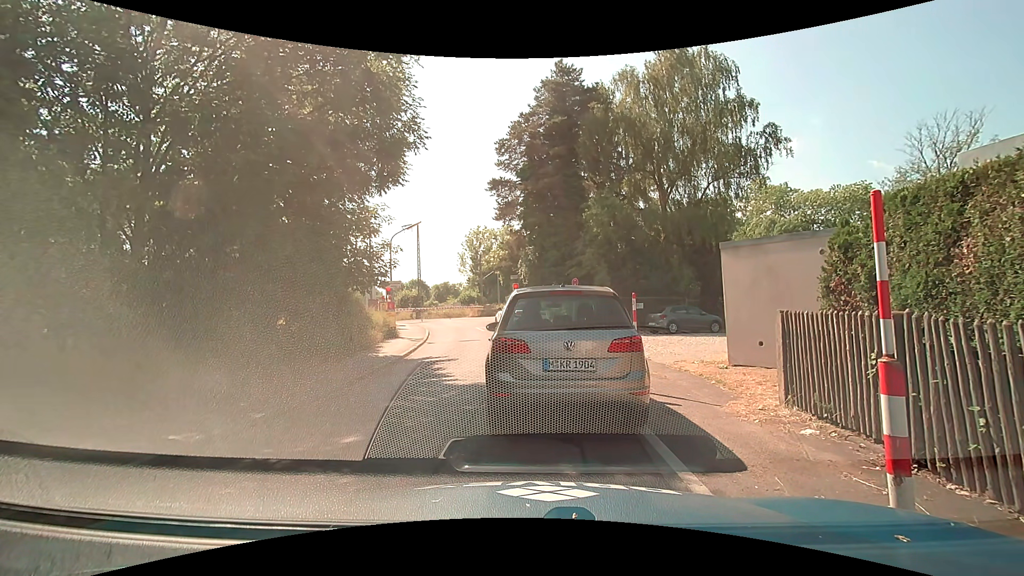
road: residential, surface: asphalt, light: Day
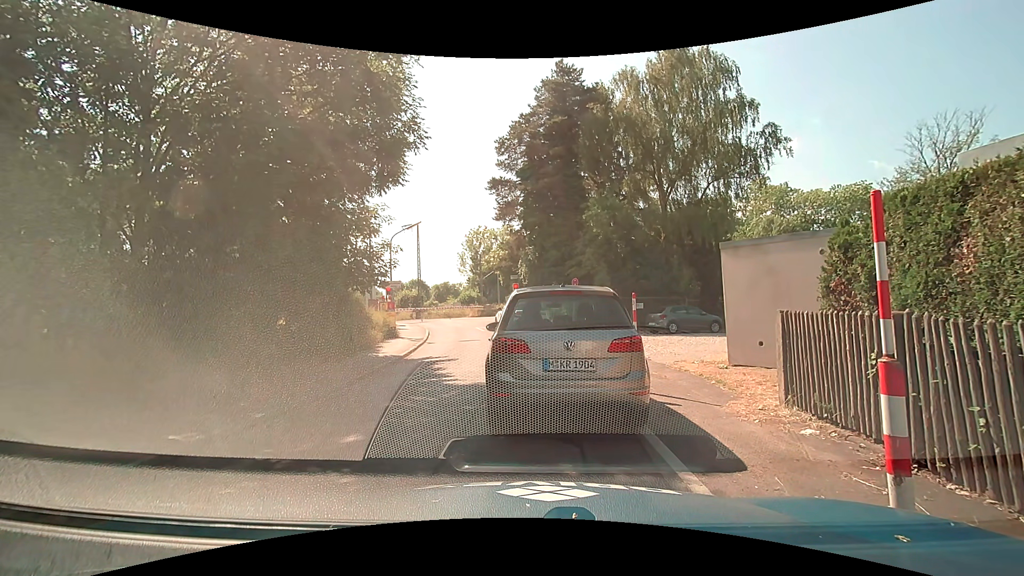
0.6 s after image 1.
(0.0, 0.0) m; 0°
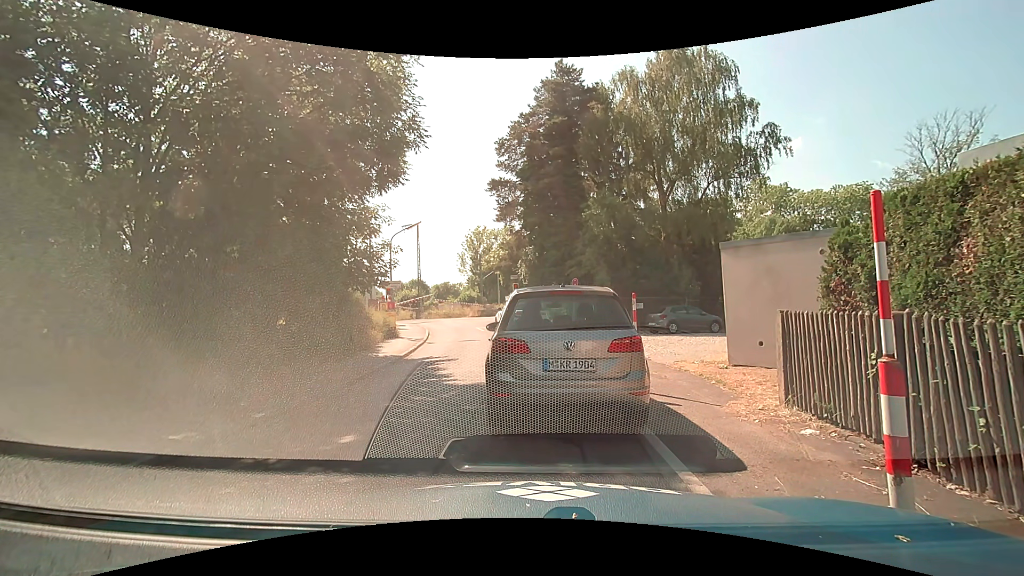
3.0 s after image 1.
(0.0, 0.0) m; 0°
